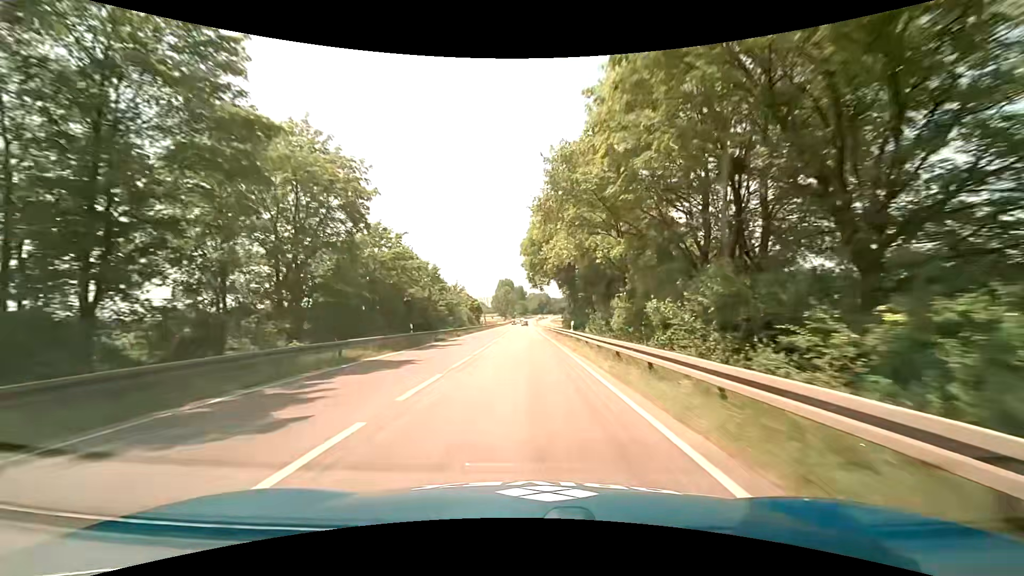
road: primary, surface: asphalt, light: Day
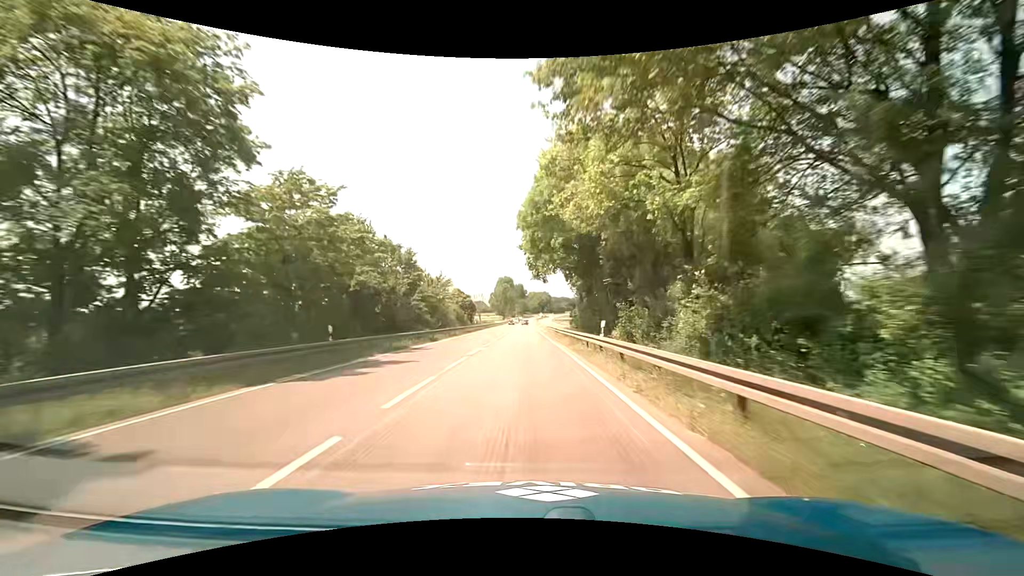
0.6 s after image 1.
(+0.1, +12.7) m; +1°
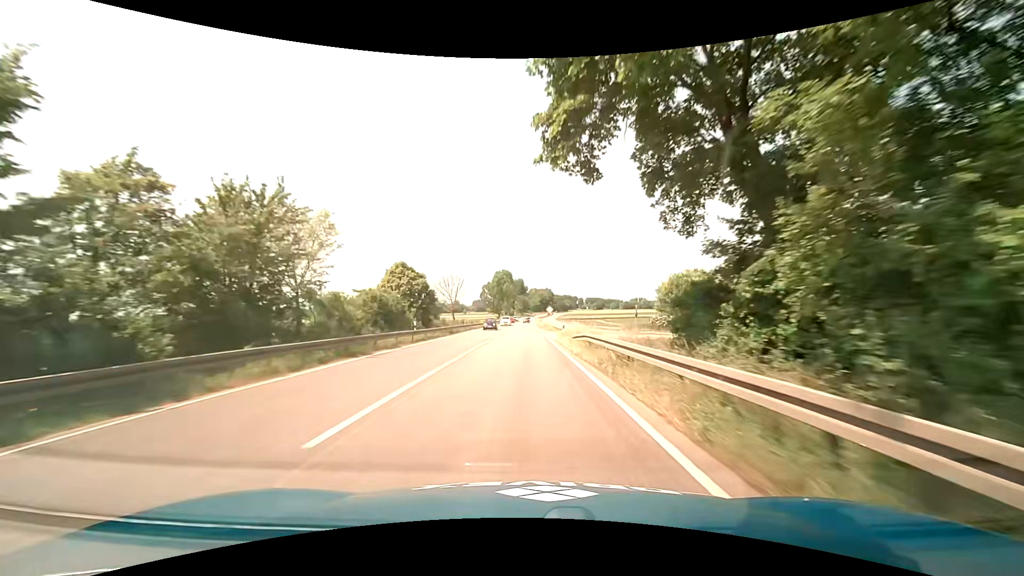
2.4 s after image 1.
(-0.2, +38.2) m; -1°
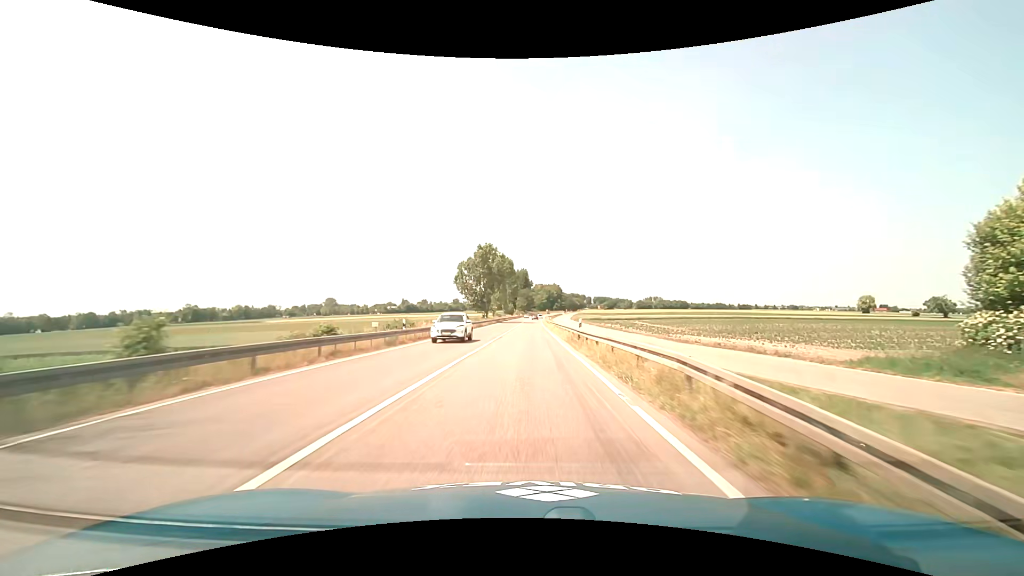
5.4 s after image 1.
(-0.3, +63.7) m; 0°
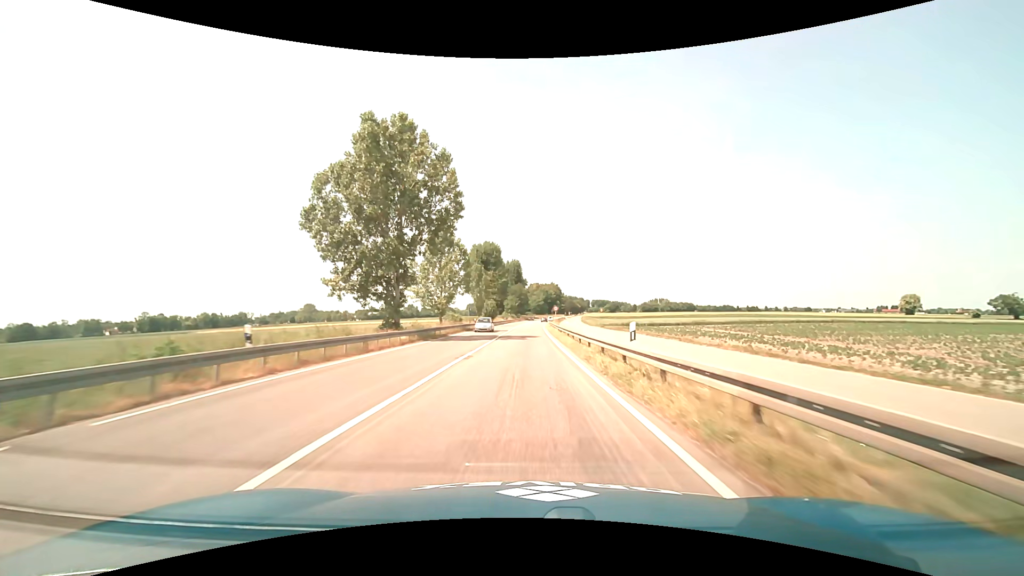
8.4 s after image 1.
(+0.6, +62.8) m; +1°
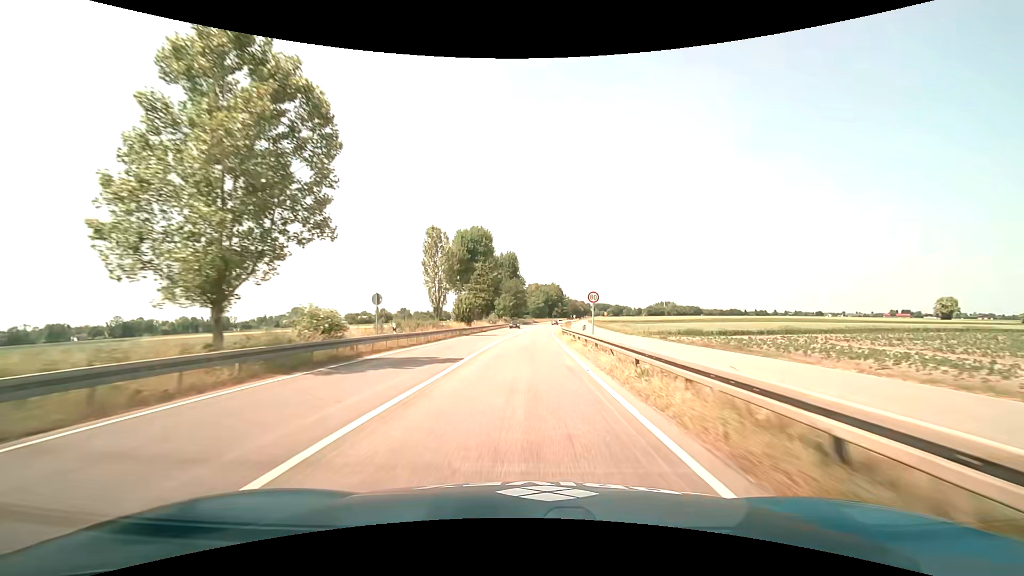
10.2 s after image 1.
(0.0, +37.5) m; 0°
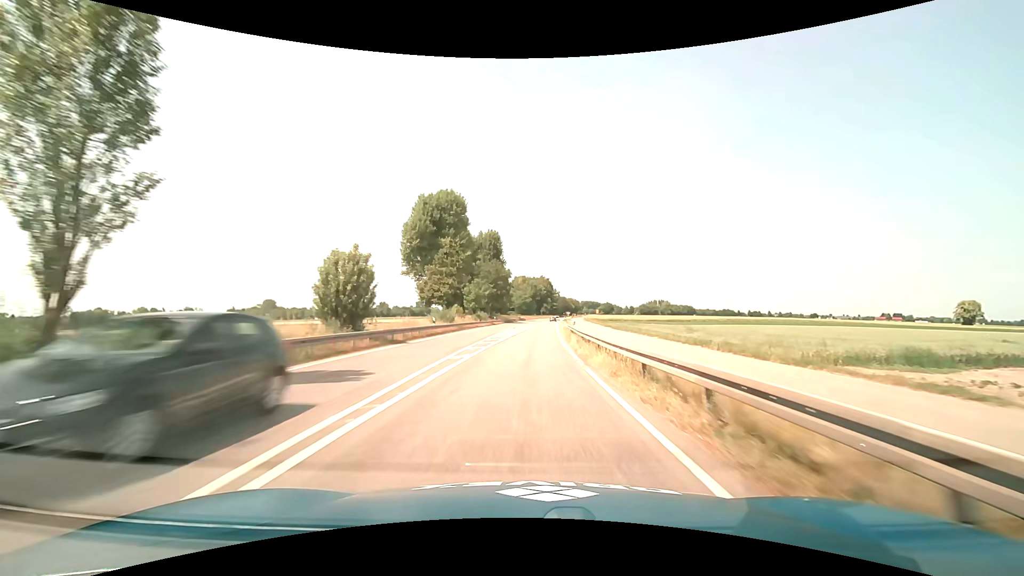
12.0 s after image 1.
(+0.3, +37.4) m; +1°
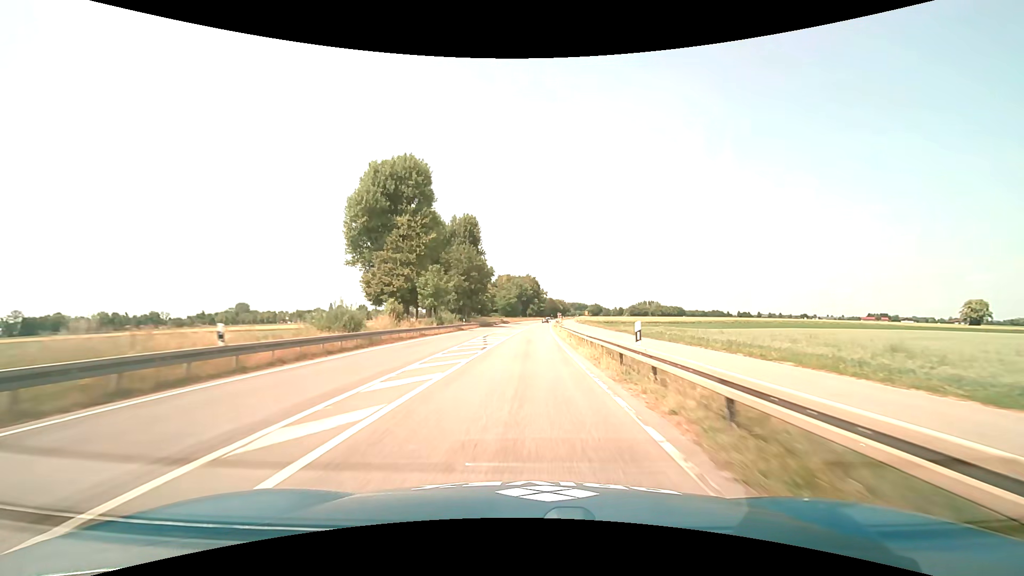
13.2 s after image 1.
(+0.4, +24.9) m; +2°
(0, +10) (0, +20) (0, +30) (+1, +40) (+1, +50) (+1, +60) (+2, +70) (+2, +80) (+3, +90) (+3, +100) m
